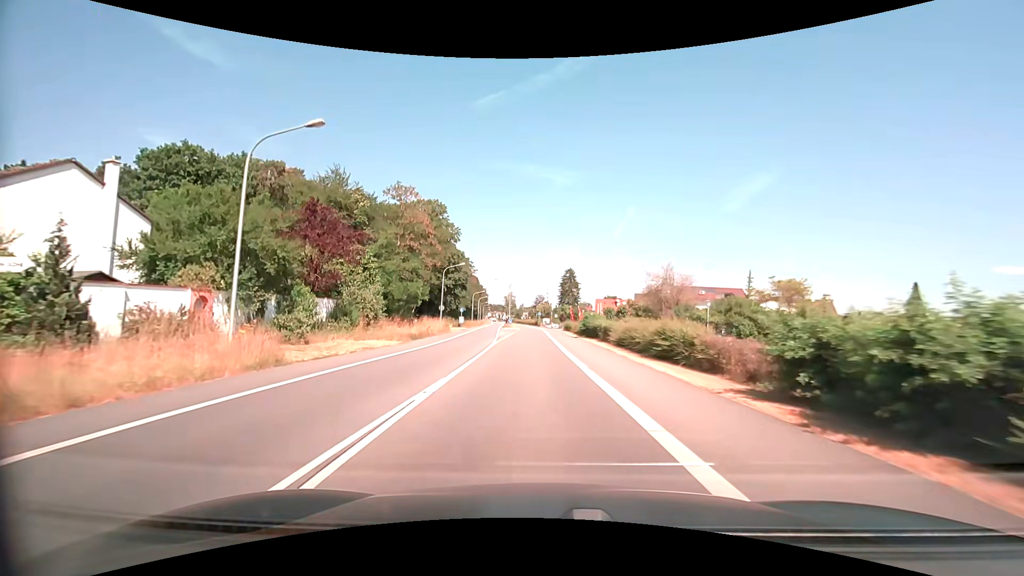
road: primary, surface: asphalt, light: Day
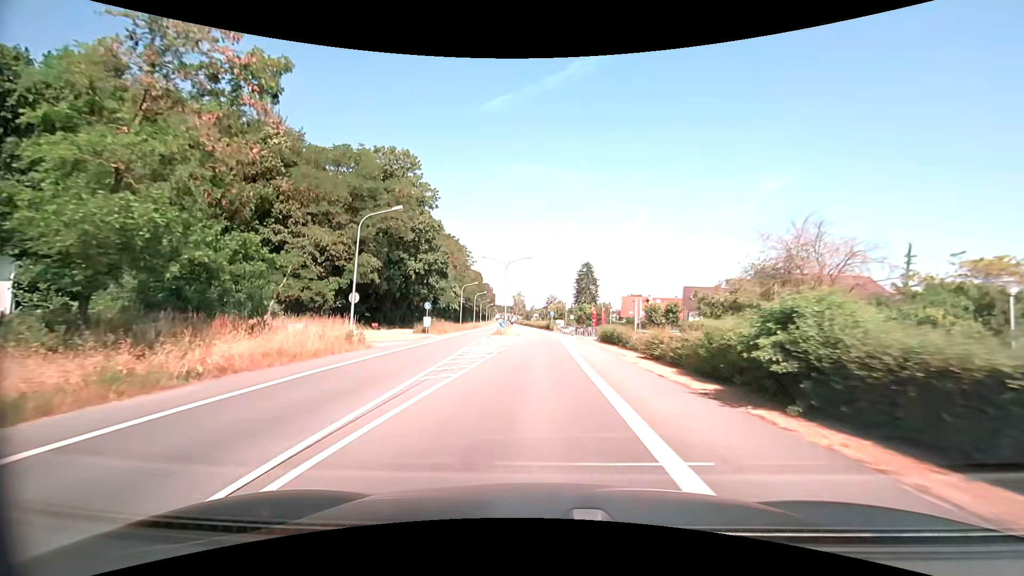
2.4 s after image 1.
(-0.3, +29.1) m; -1°
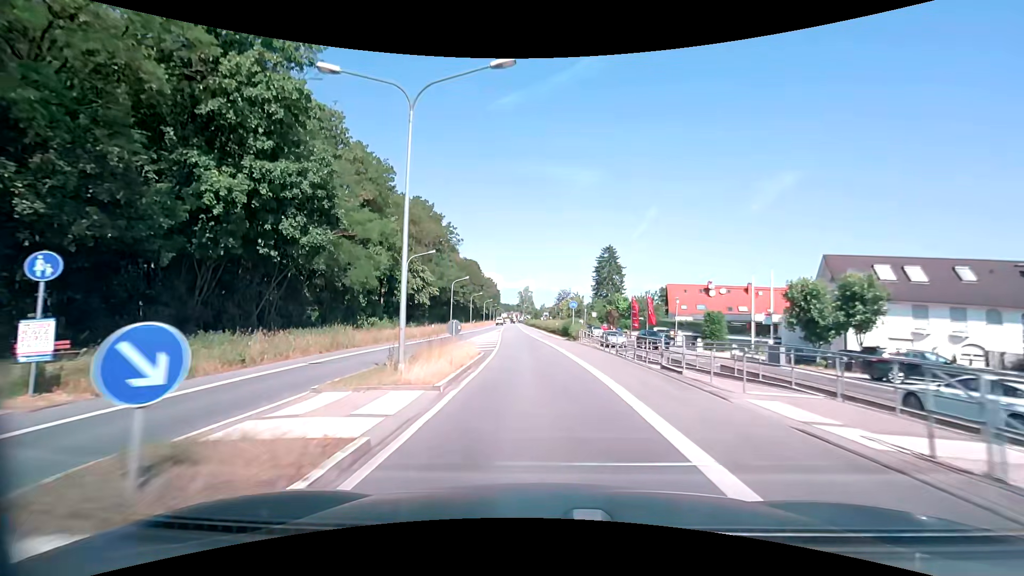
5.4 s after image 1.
(-0.1, +37.1) m; -1°
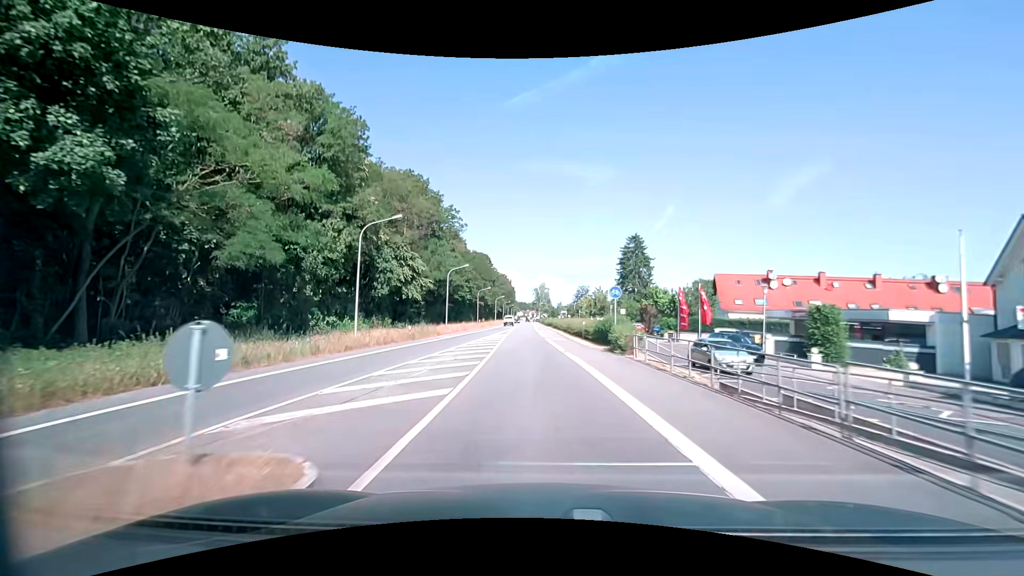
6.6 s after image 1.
(-0.2, +15.0) m; -2°
(0, +10) (0, +20) (-1, +30) (-1, +40) (-2, +50) (-2, +60) (-2, +70) (-3, +80) (-3, +90) (-3, +100) m
